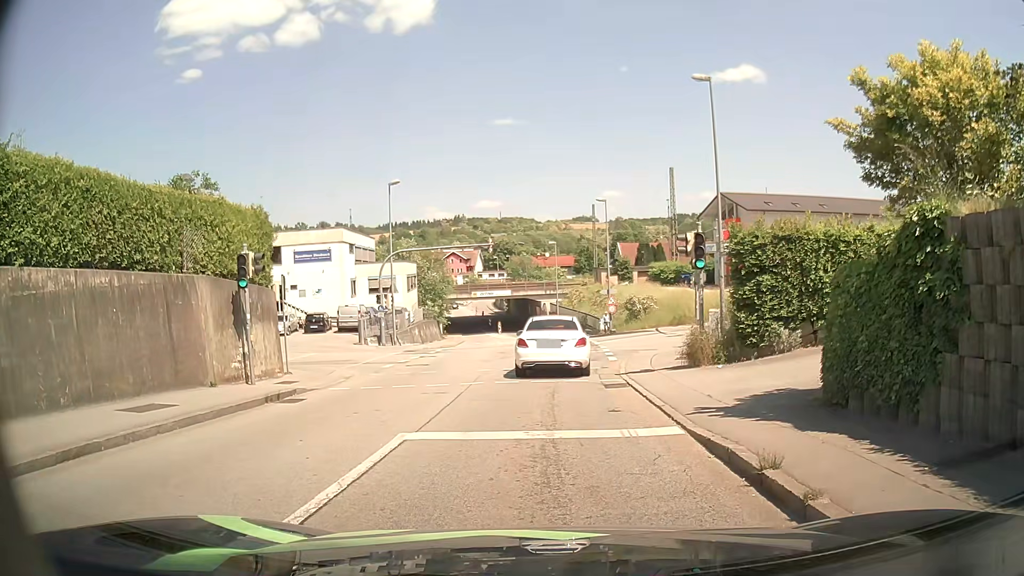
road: tertiary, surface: asphalt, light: Day
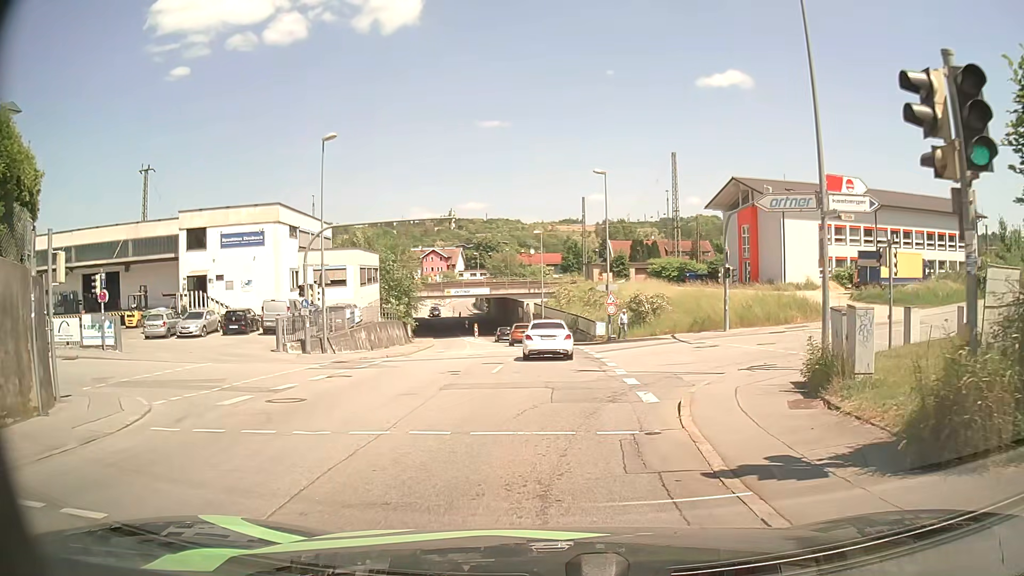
(+0.1, +11.2) m; +1°
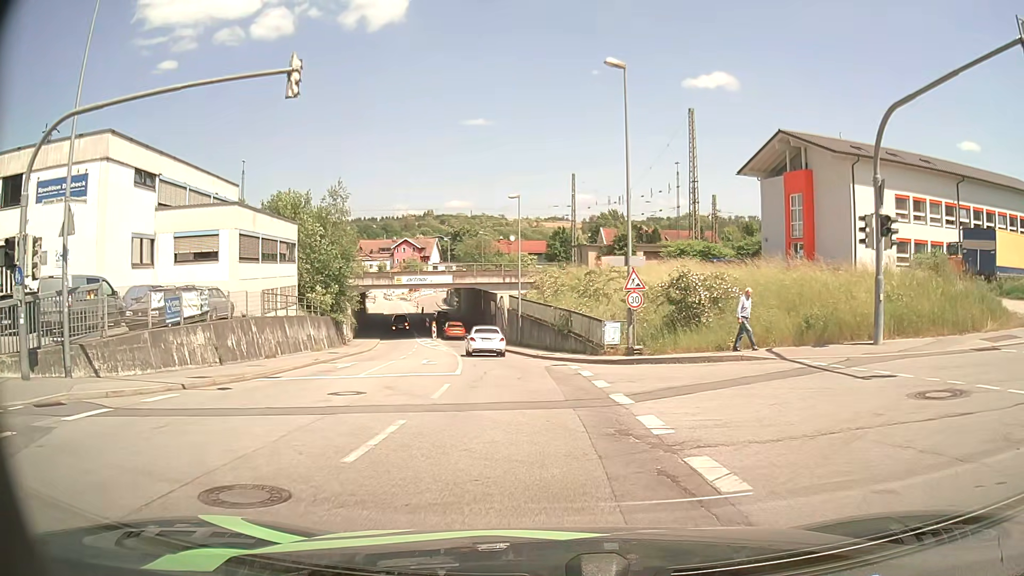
(+0.4, +18.0) m; +1°
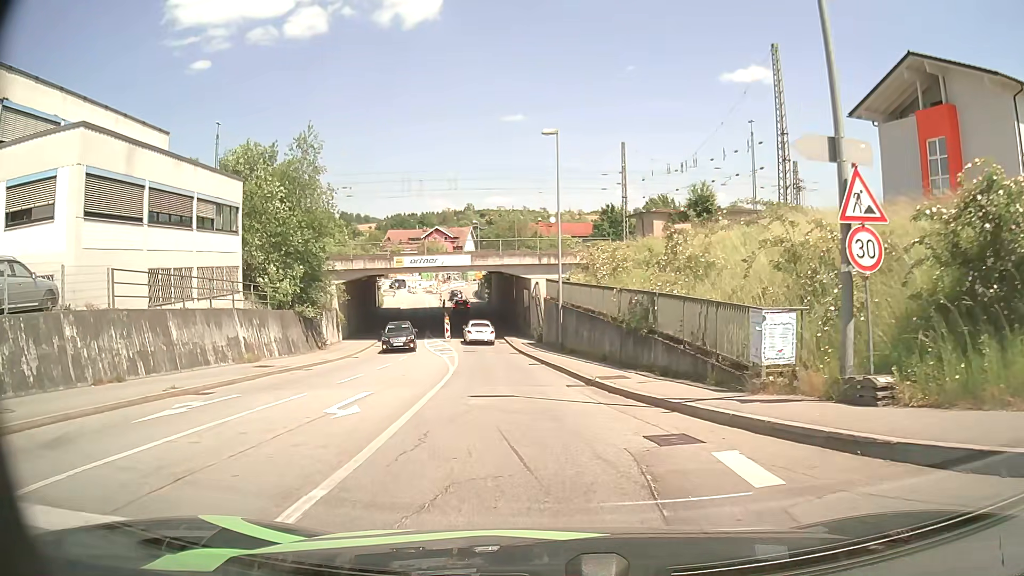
(-0.2, +15.0) m; -2°
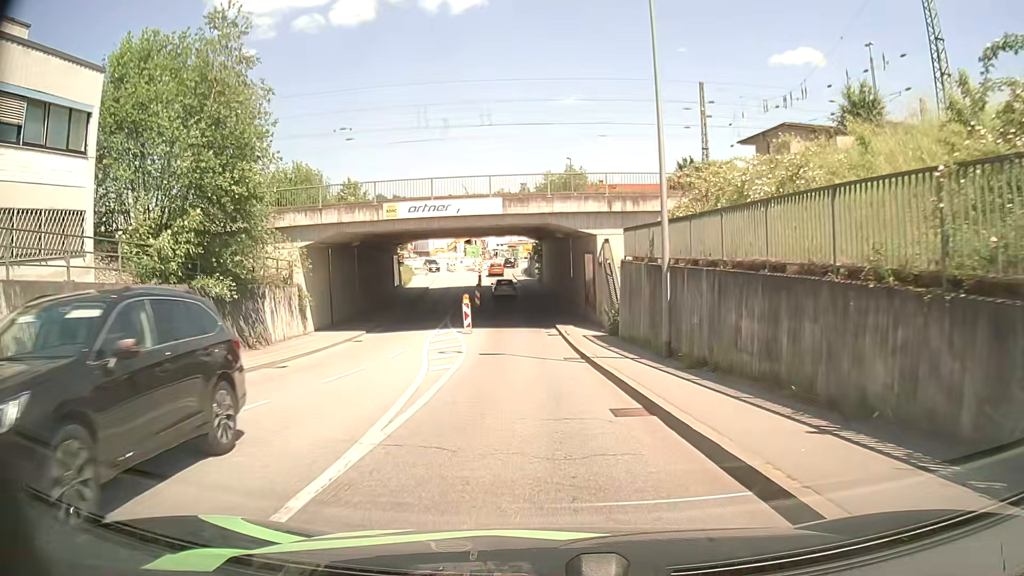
(-1.0, +16.1) m; -6°
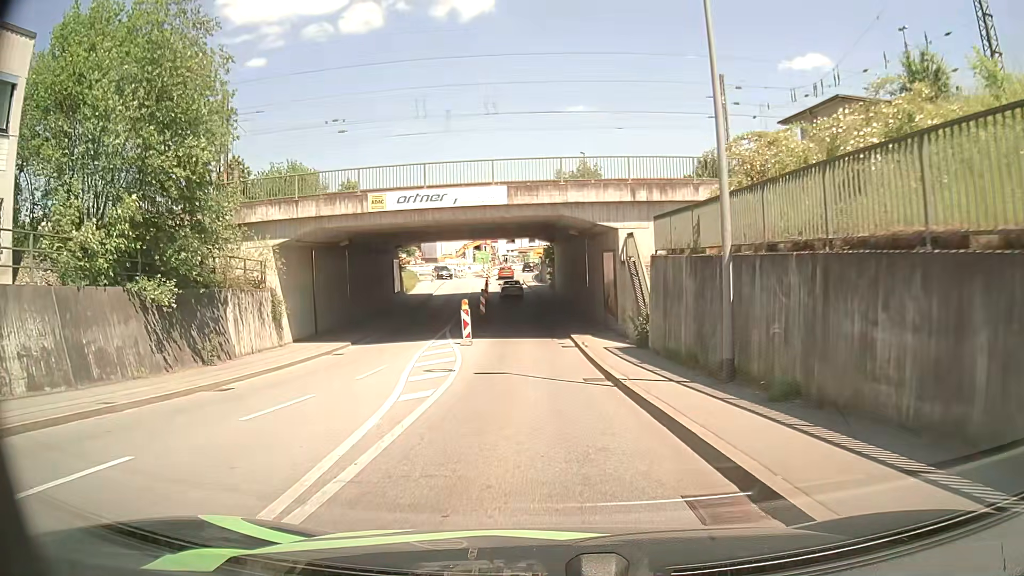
(0.0, +4.4) m; -1°
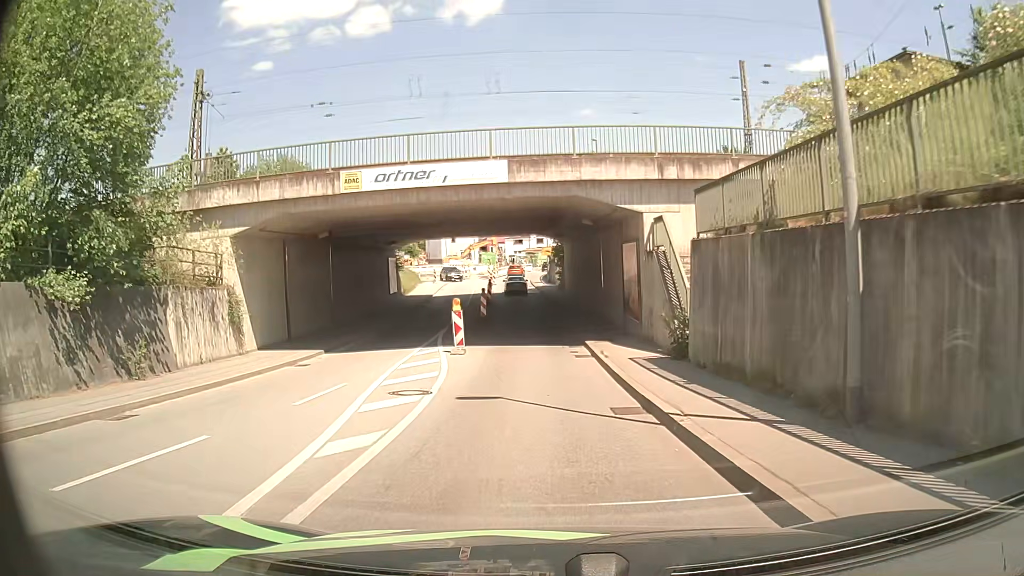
(0.0, +4.5) m; -1°
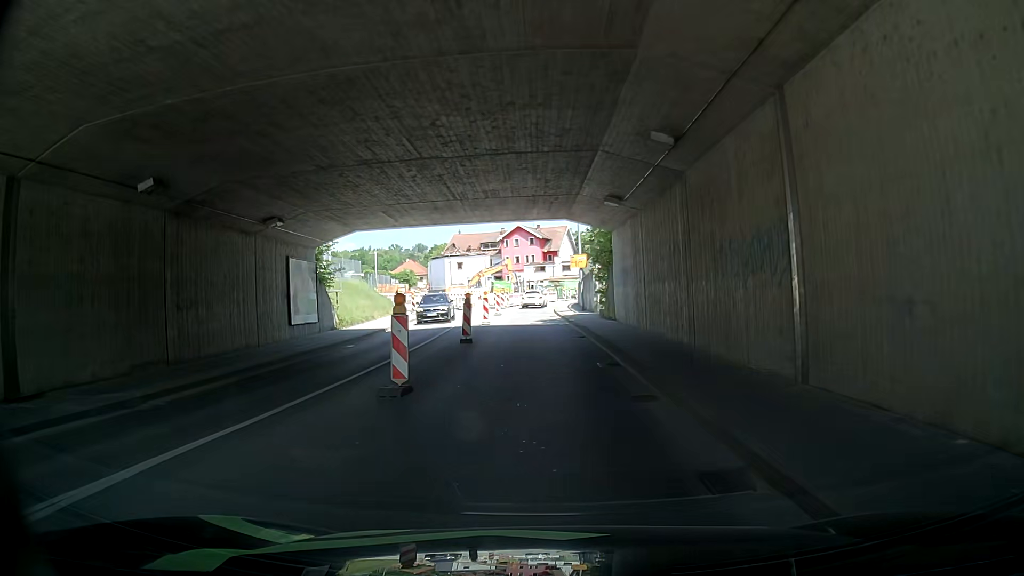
(-0.3, +23.5) m; -1°
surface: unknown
